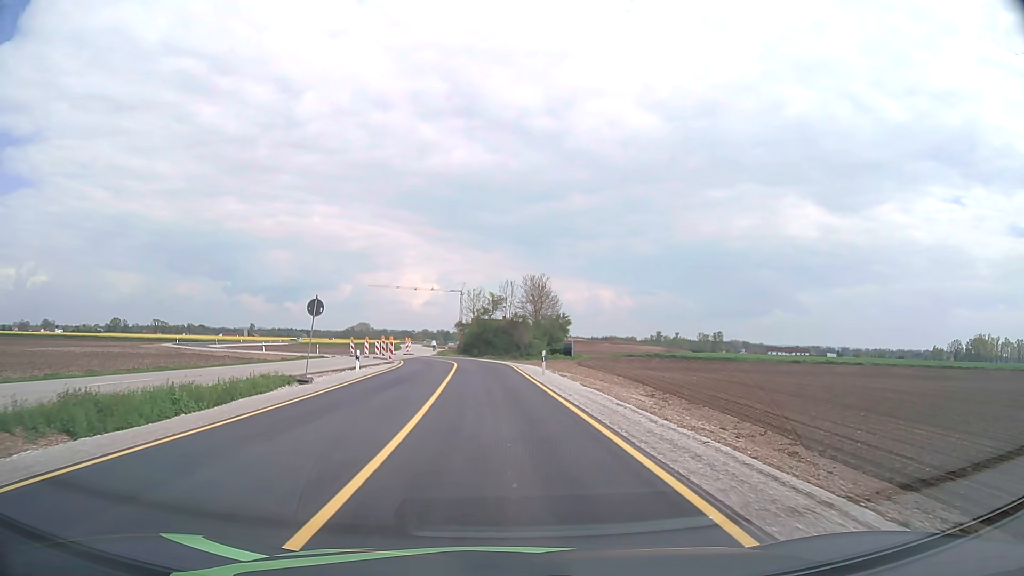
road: secondary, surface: asphalt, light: Day
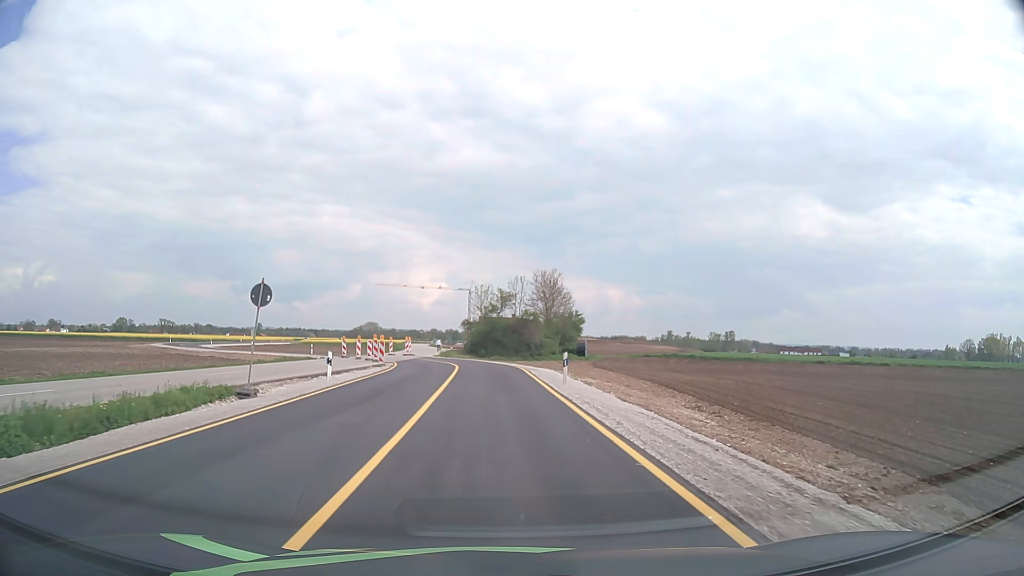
(0.0, +6.1) m; -1°
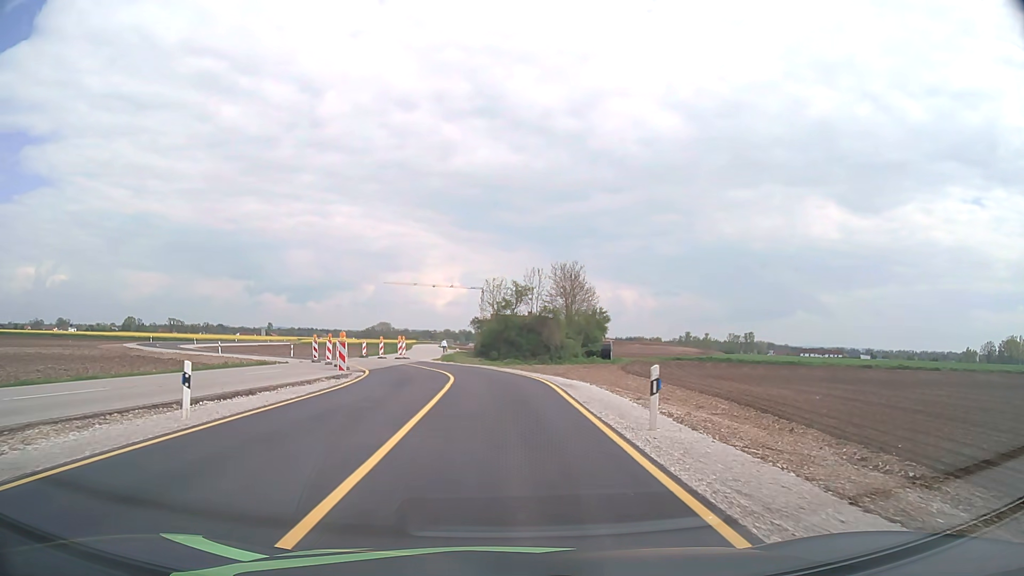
(-0.1, +11.4) m; -1°
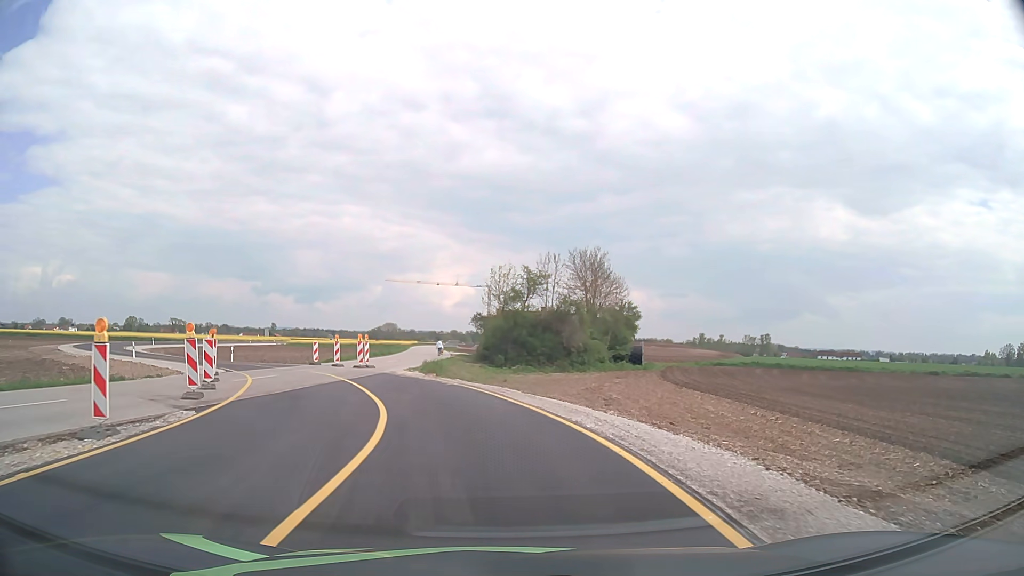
(-0.1, +15.7) m; -1°
(0, +10) (-3, +20) (-7, +29) (-13, +37) (-20, +43) (-28, +49) (-36, +56) (-42, +64) (-46, +73) (-48, +83) m
